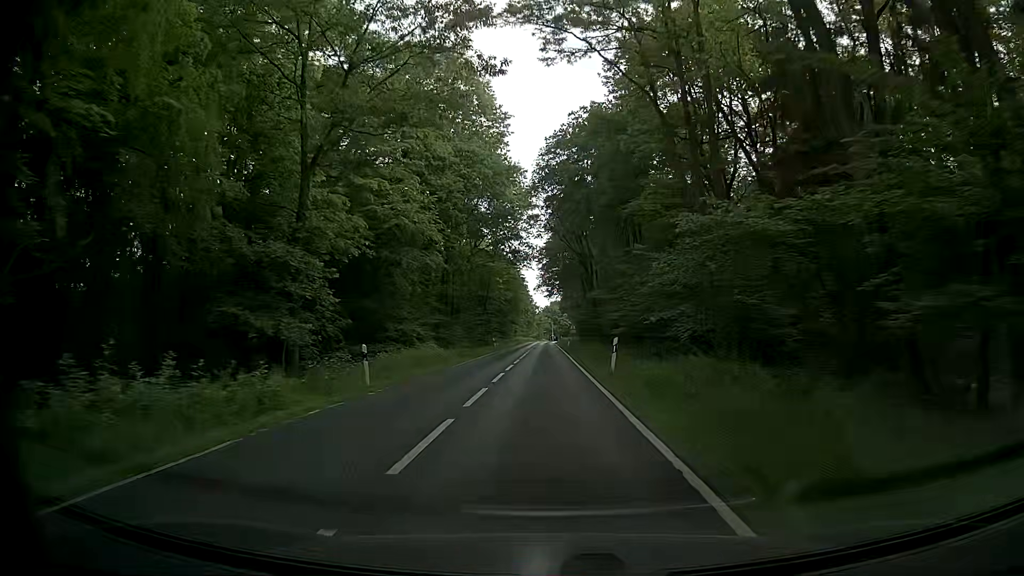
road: secondary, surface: asphalt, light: Day
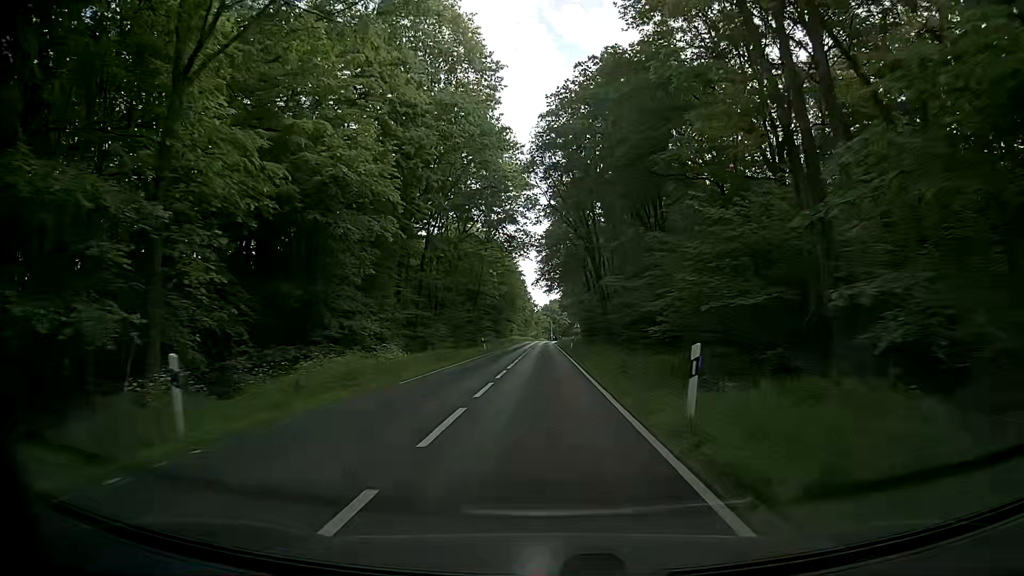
(0.0, +10.7) m; 0°
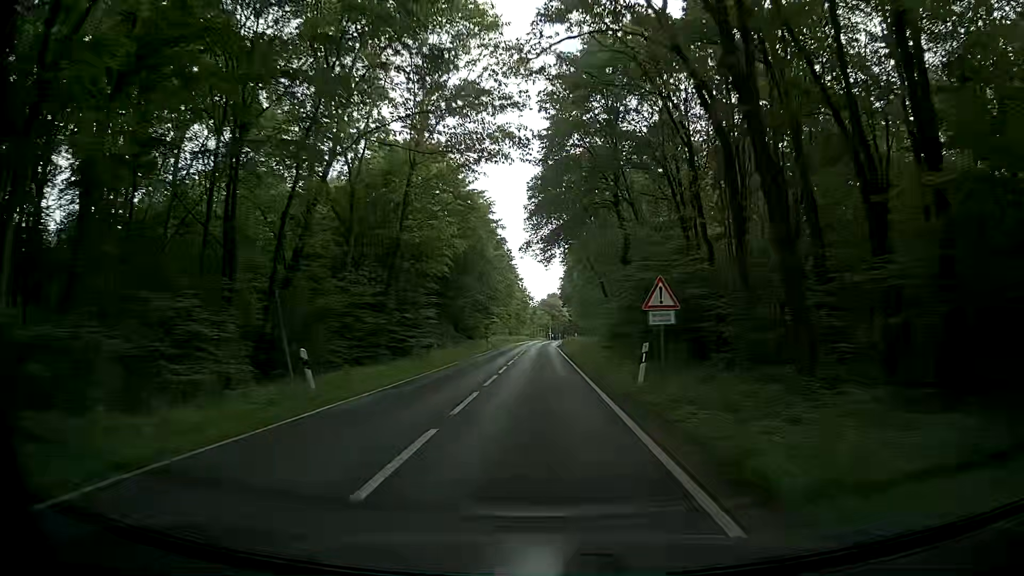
(+0.4, +43.0) m; 0°
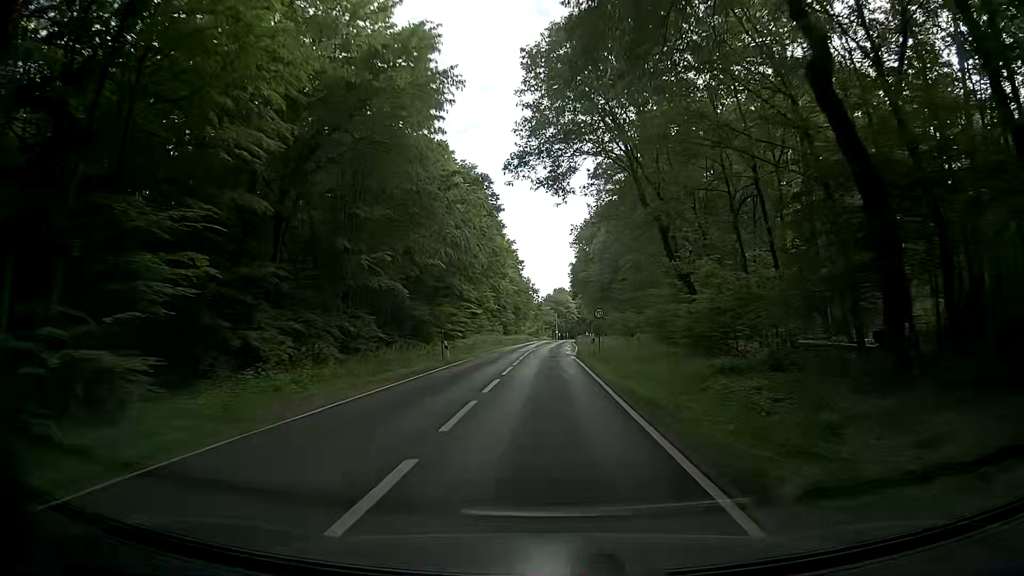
(+0.2, +32.3) m; 0°
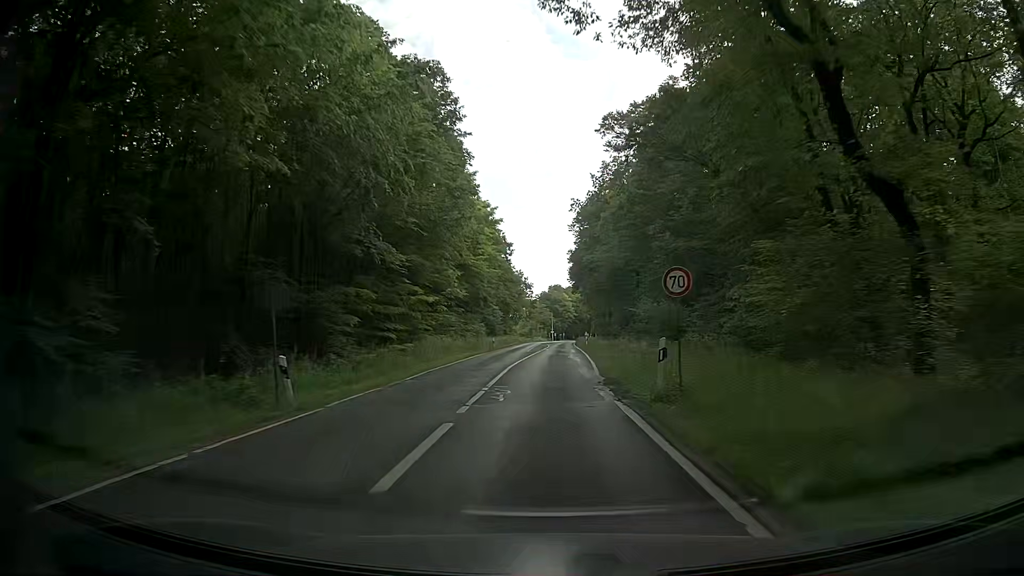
(+0.1, +21.6) m; 0°
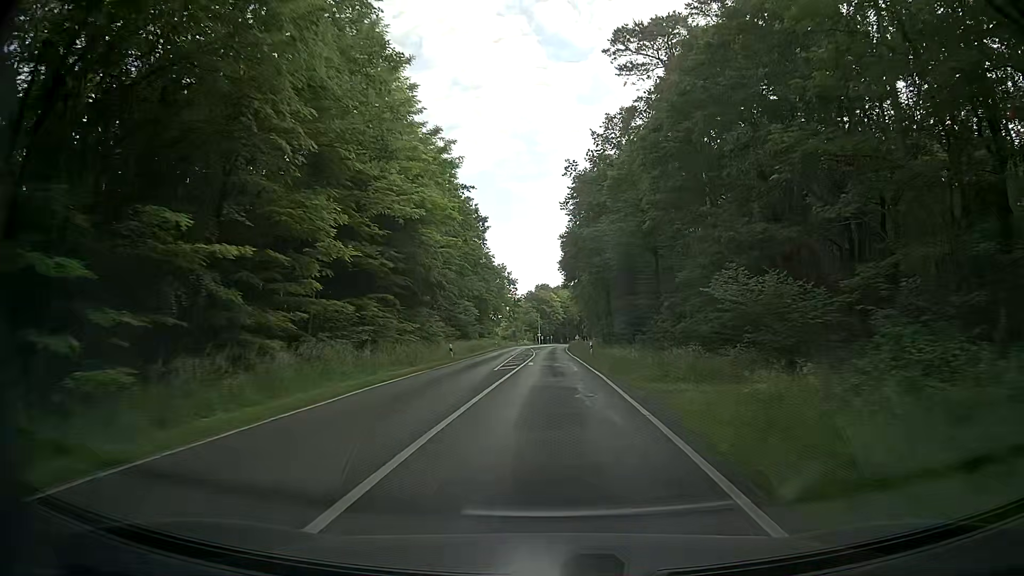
(+0.1, +21.6) m; +2°
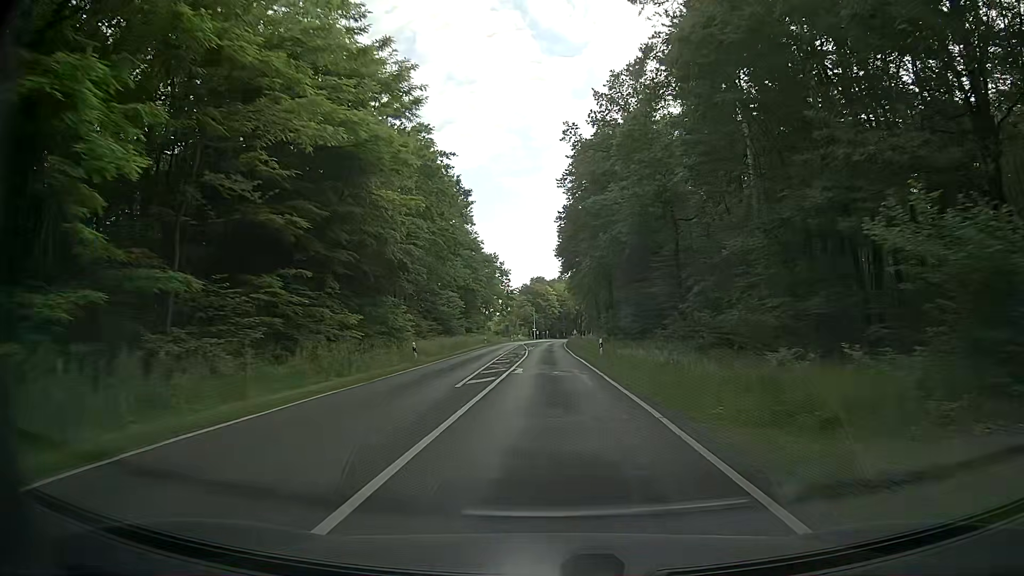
(-0.1, +10.8) m; -1°
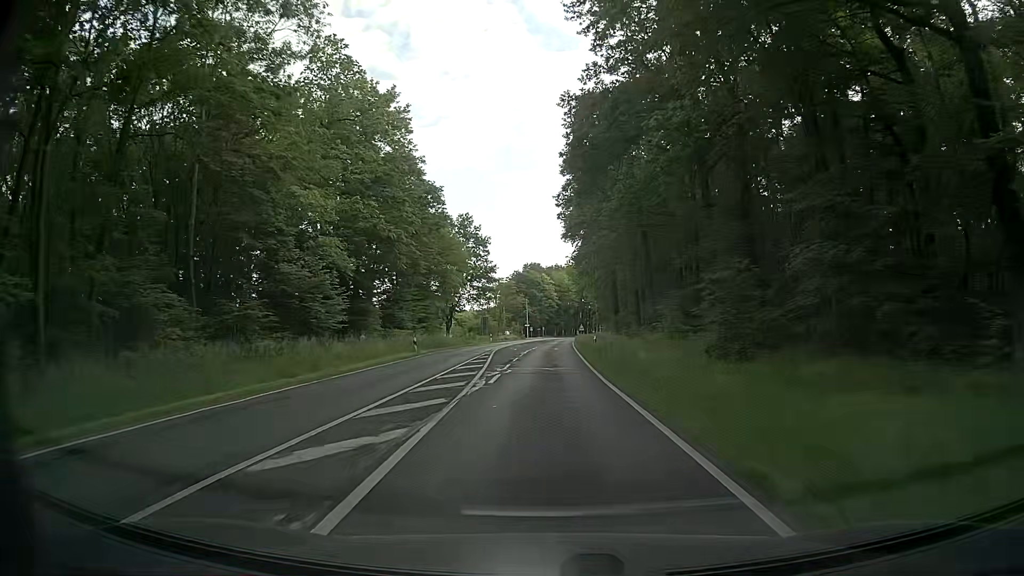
(+0.7, +43.2) m; +1°
(0, +10) (0, +20) (0, +30) (+1, +40) (+1, +50) (+1, +60) (+1, +70) (+2, +80) (+2, +90) (+3, +100) m
